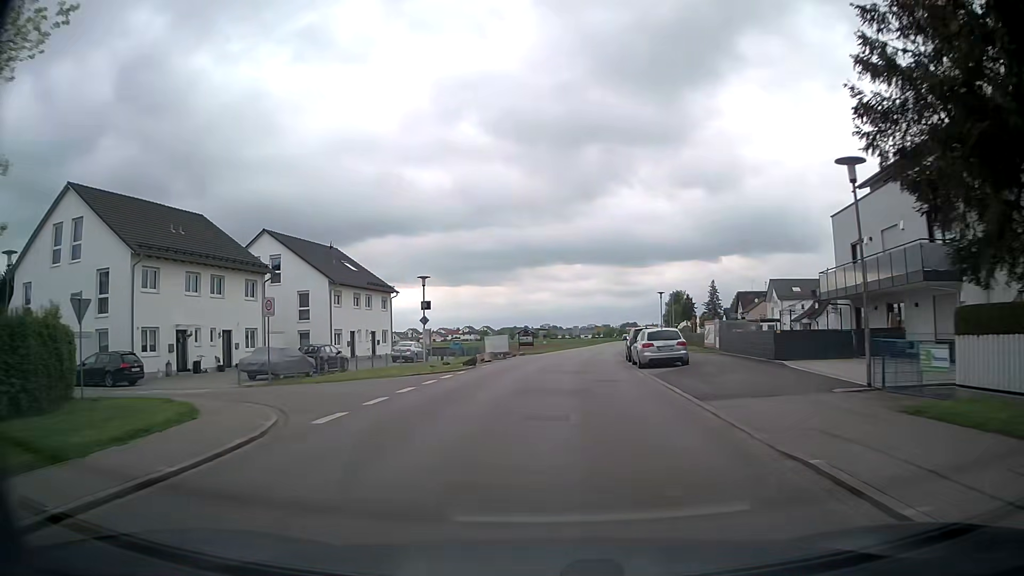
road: tertiary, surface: asphalt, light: Day
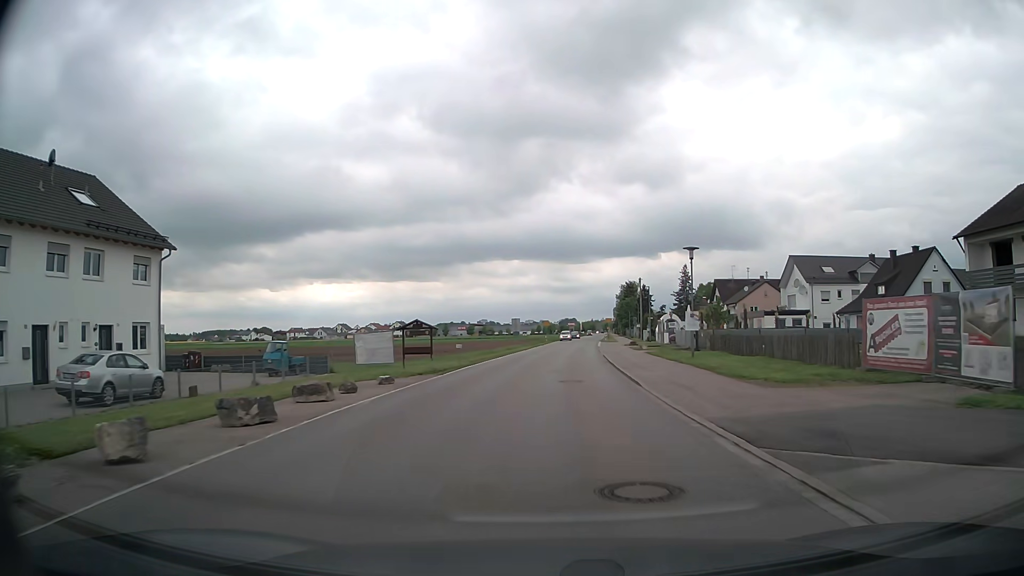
(+1.1, +31.2) m; +5°
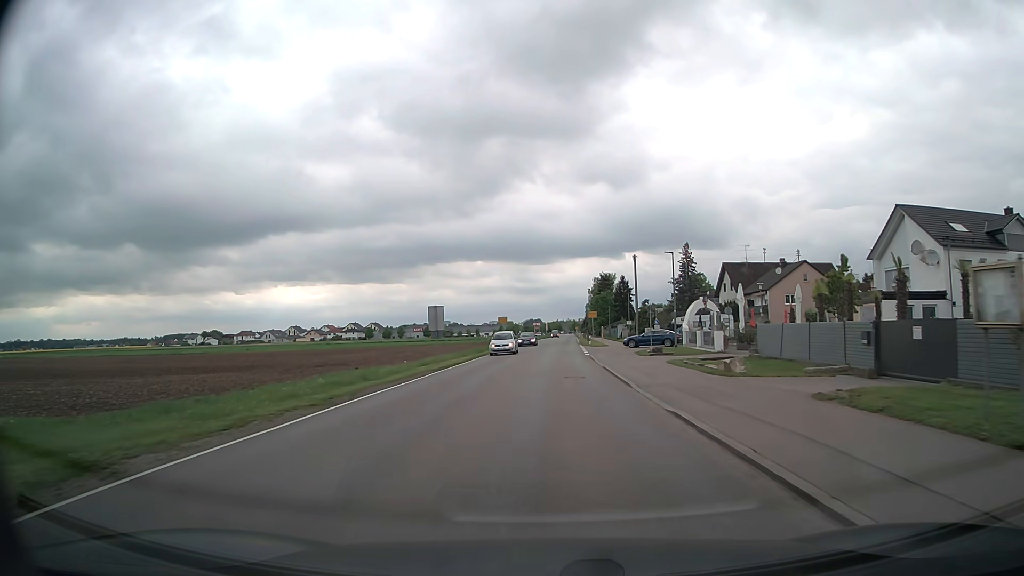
(+1.1, +31.6) m; +3°
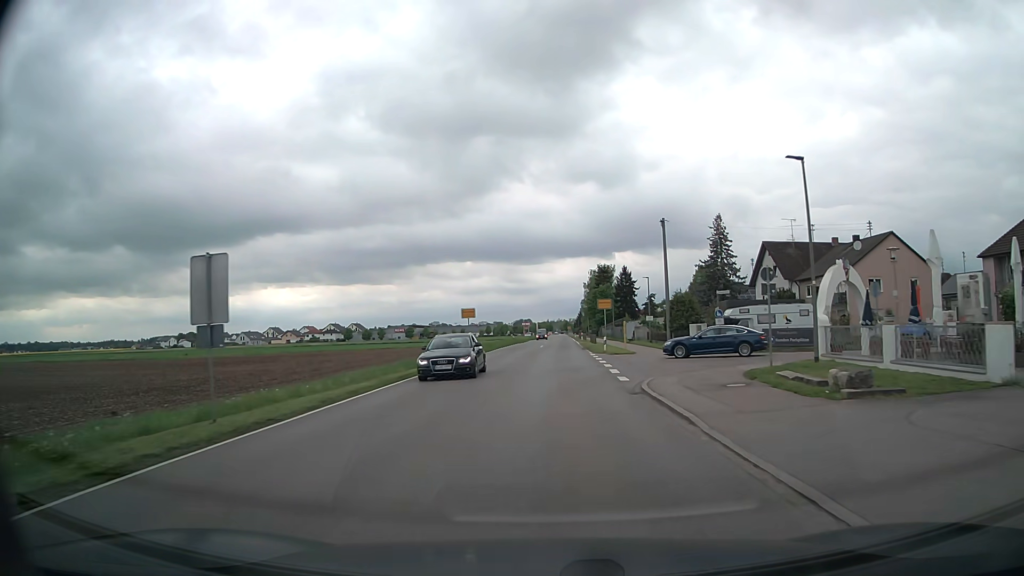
(+0.1, +24.4) m; +1°
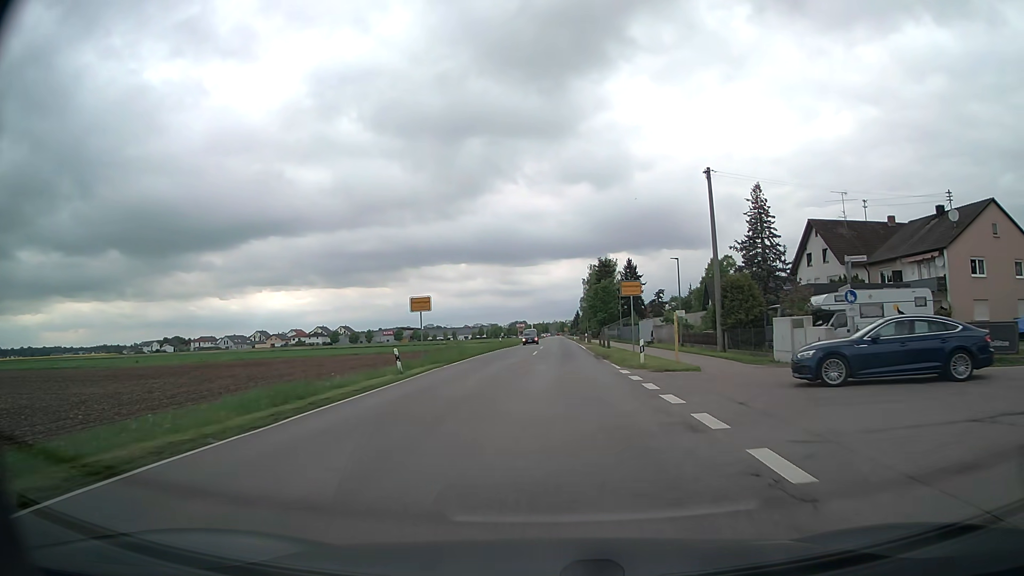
(+0.1, +16.6) m; 0°
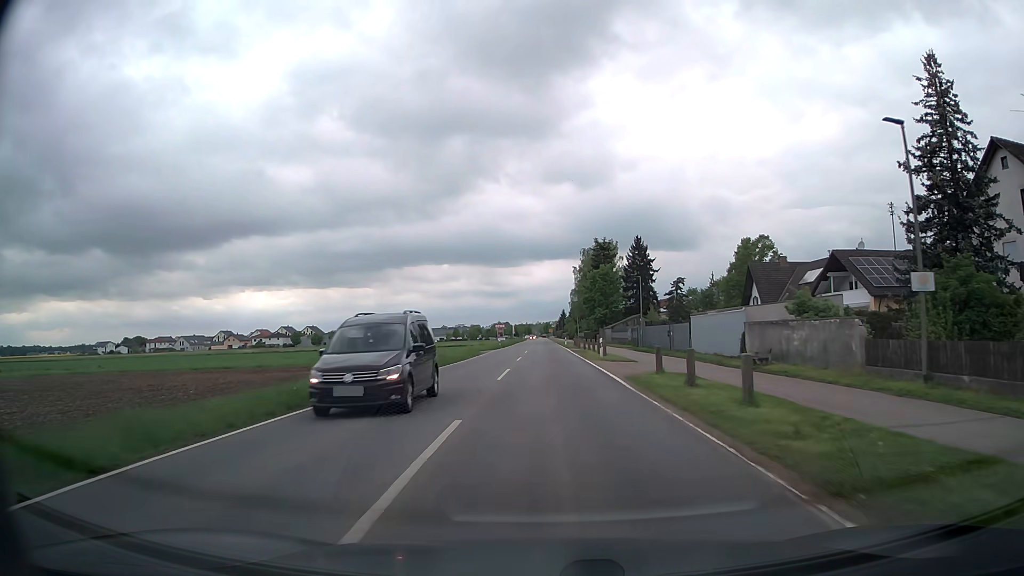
(+0.4, +33.3) m; +1°
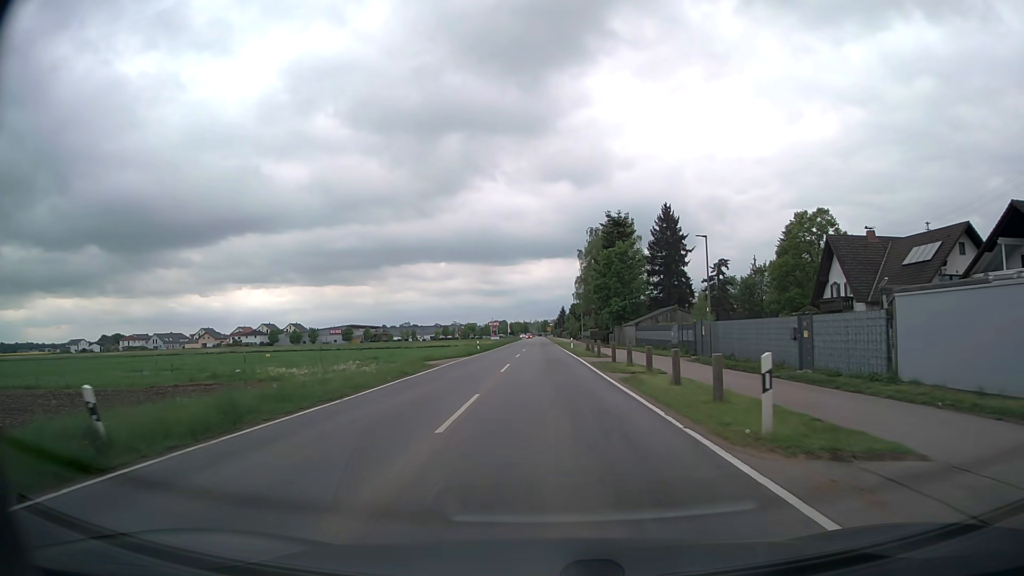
(0.0, +24.9) m; 0°
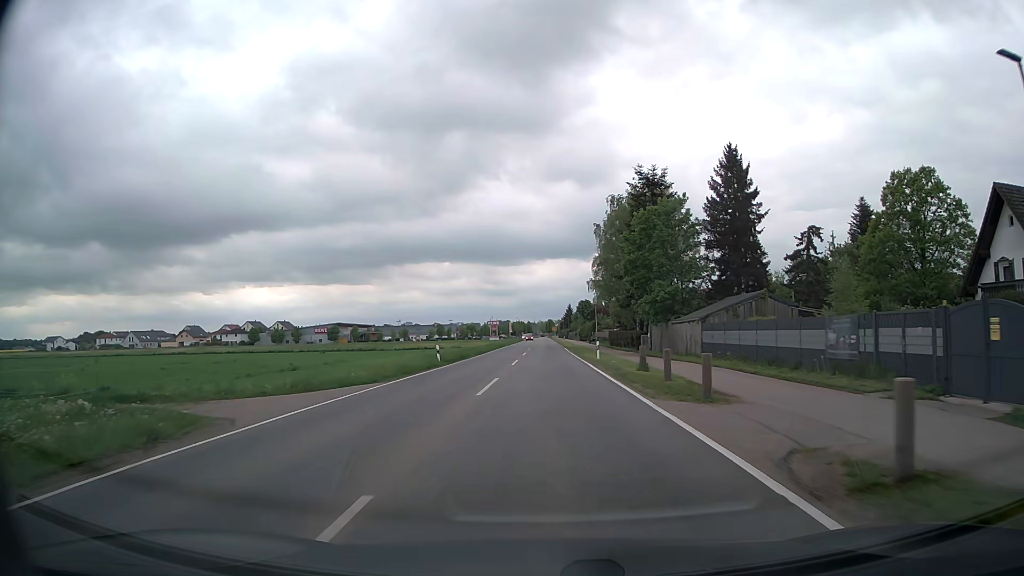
(-0.1, +25.0) m; 0°
(0, +10) (0, +20) (0, +30) (0, +40) (0, +50) (0, +60) (0, +70) (0, +80) (0, +90) (0, +100) m
